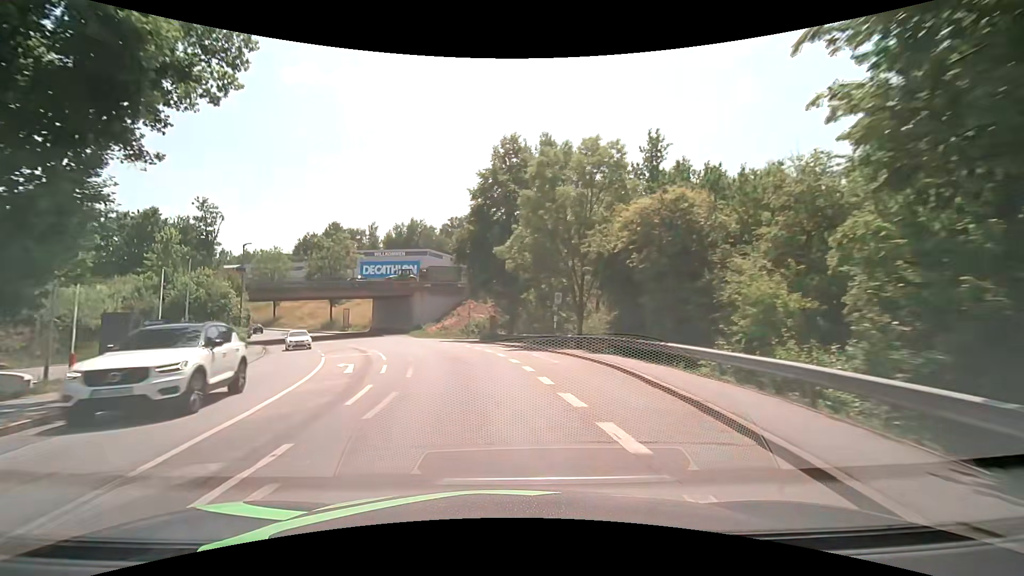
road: tertiary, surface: asphalt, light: Day
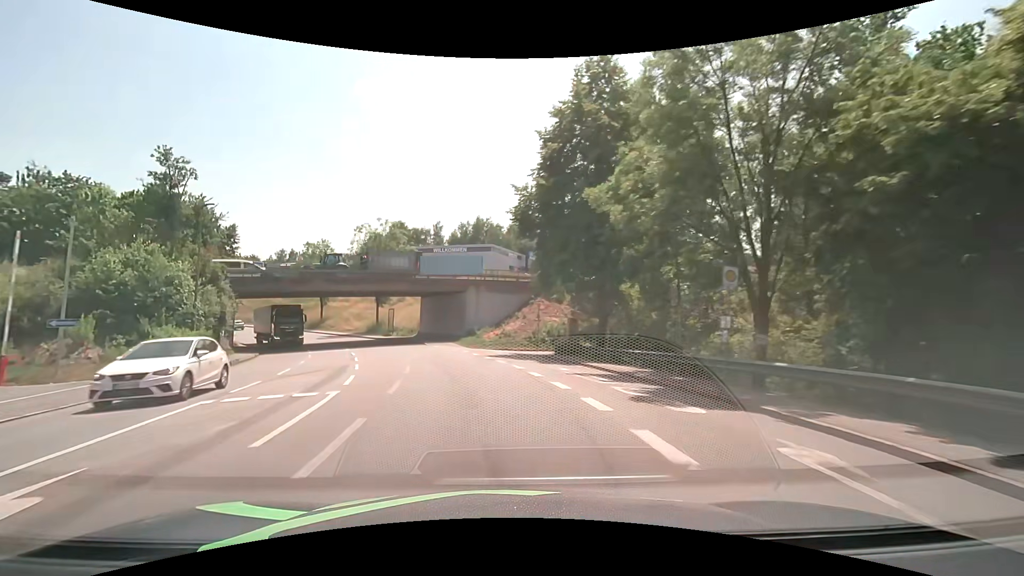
(-1.0, +15.2) m; -9°
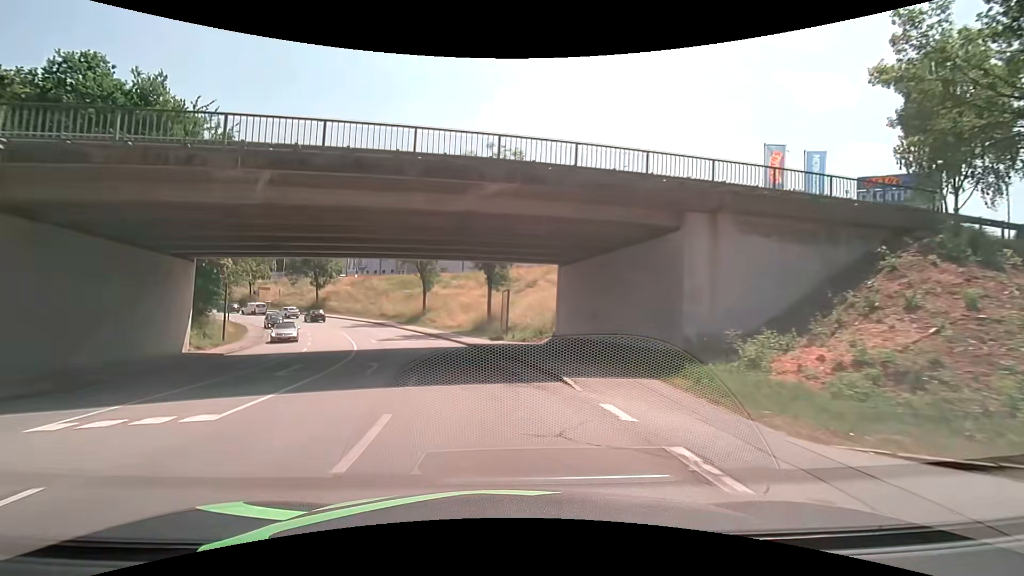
(-3.9, +30.1) m; -15°
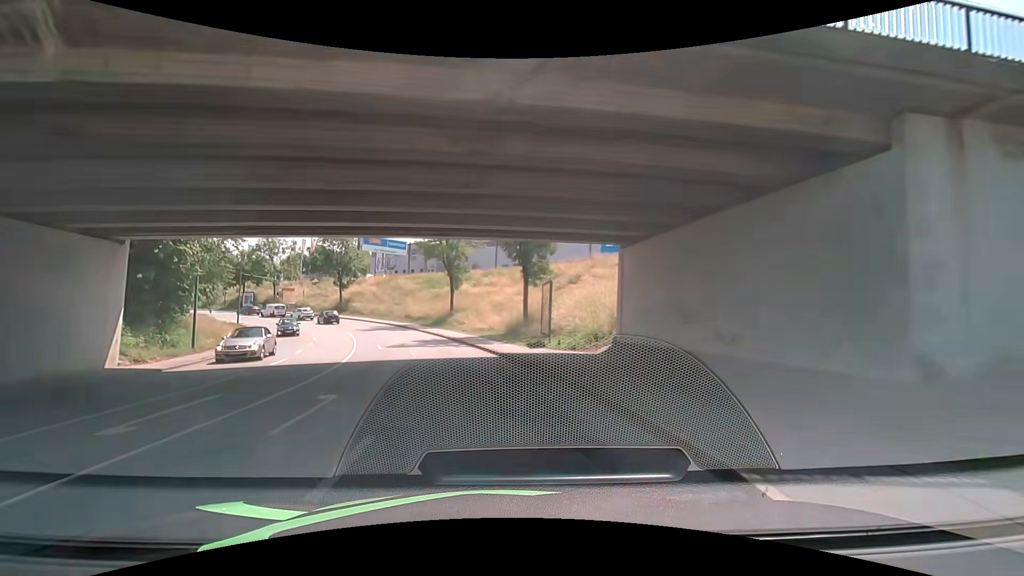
(-0.2, +7.6) m; -4°
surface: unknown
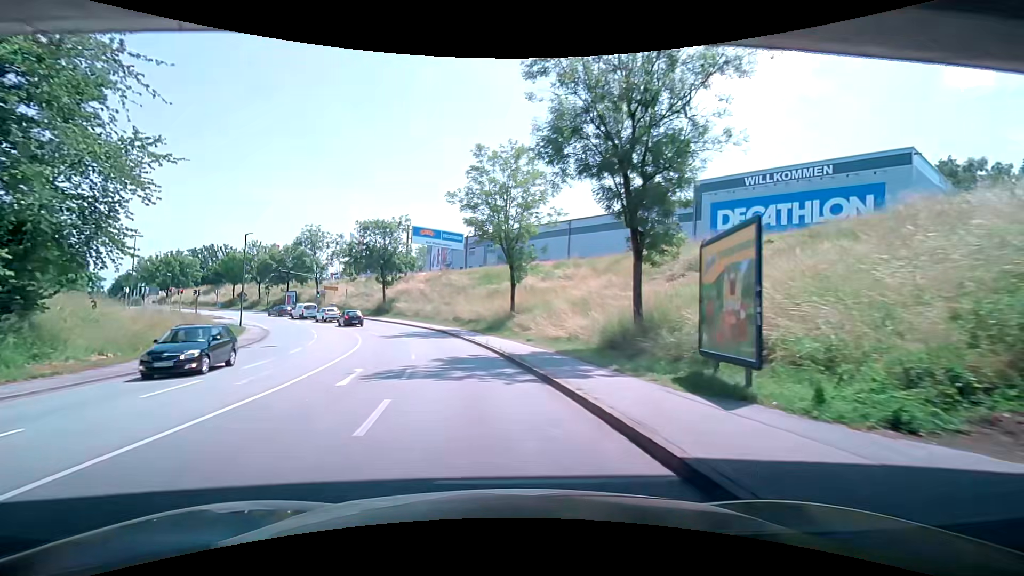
(-0.9, +15.2) m; -8°
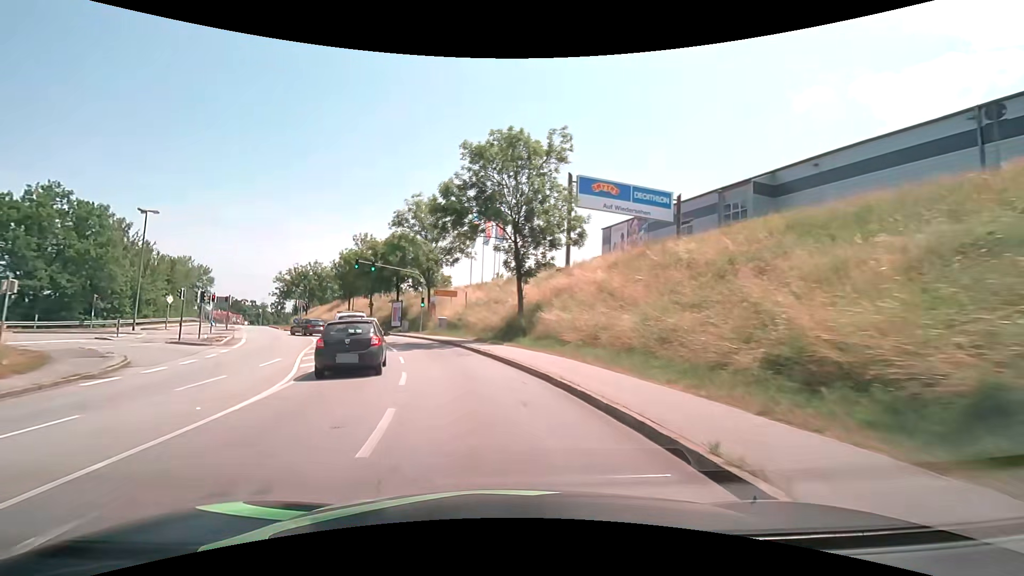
(-6.2, +37.0) m; -19°
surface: asphalt
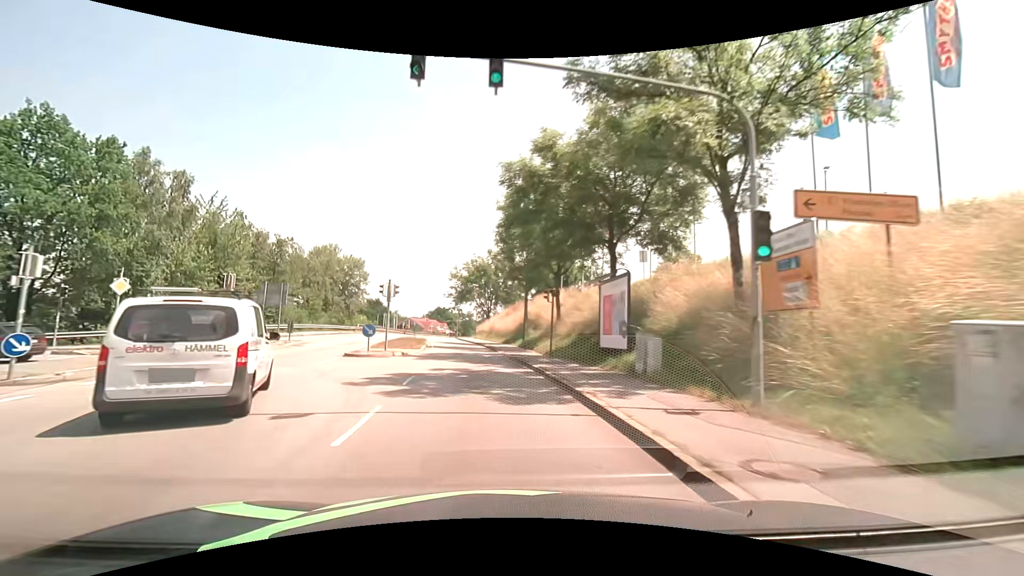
(-7.7, +36.2) m; -23°
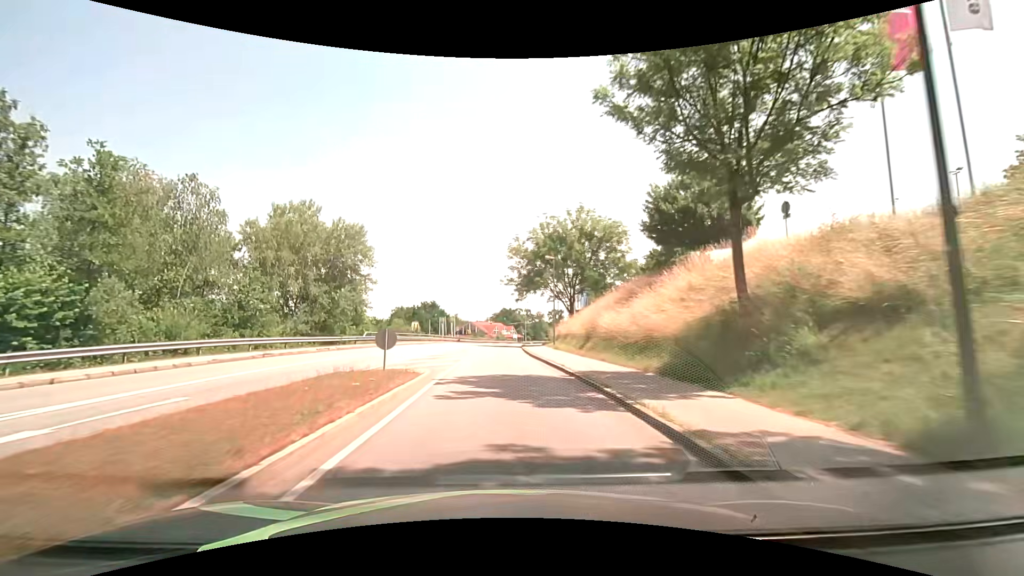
(-2.5, +30.2) m; -8°
(0, +10) (0, +20) (-1, +30) (-1, +40) (-1, +50) (-1, +60) (0, +70) (+1, +80) (+2, +90) (+3, +100) m
